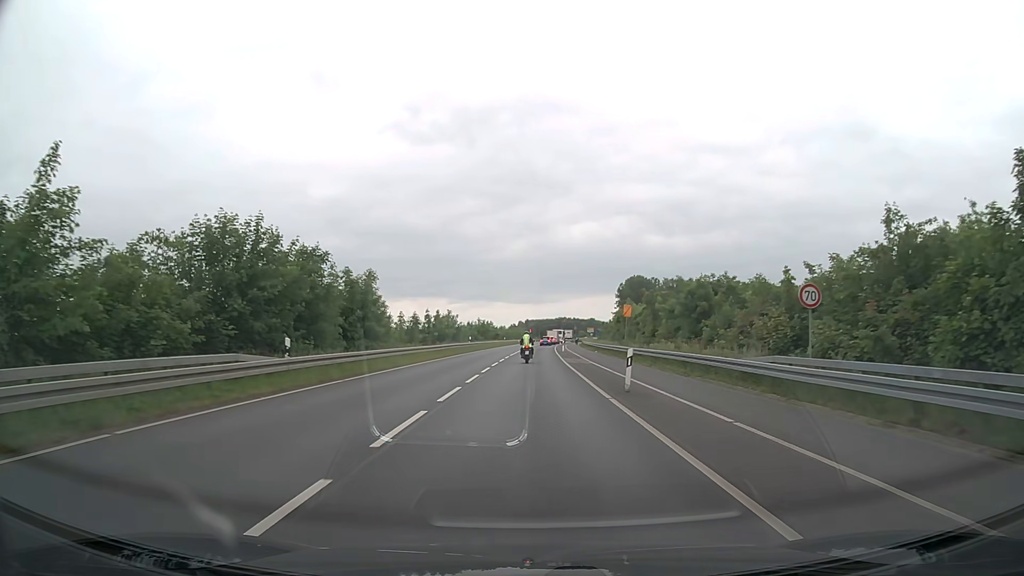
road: secondary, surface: asphalt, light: Day
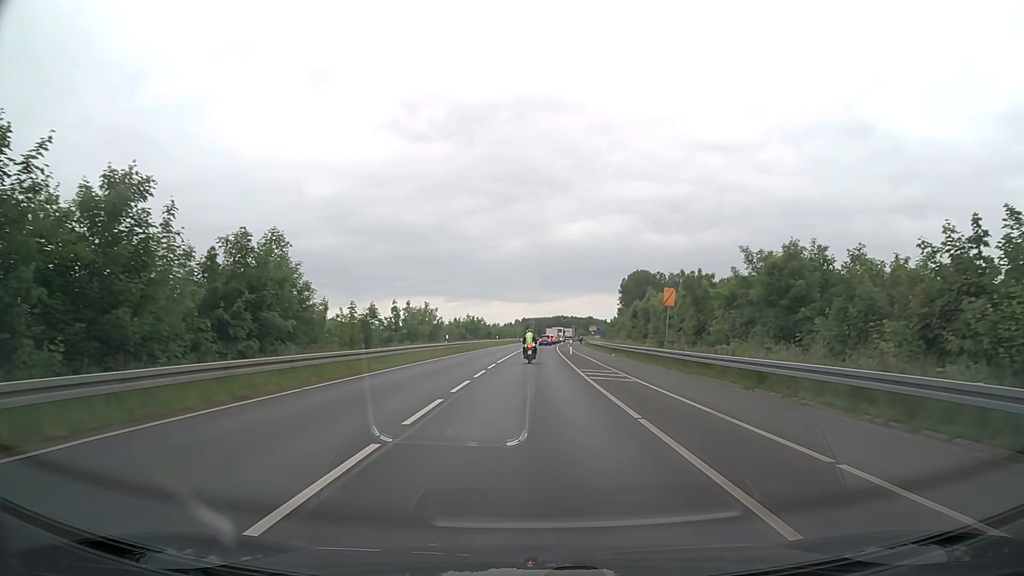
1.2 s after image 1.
(+0.1, +15.8) m; 0°
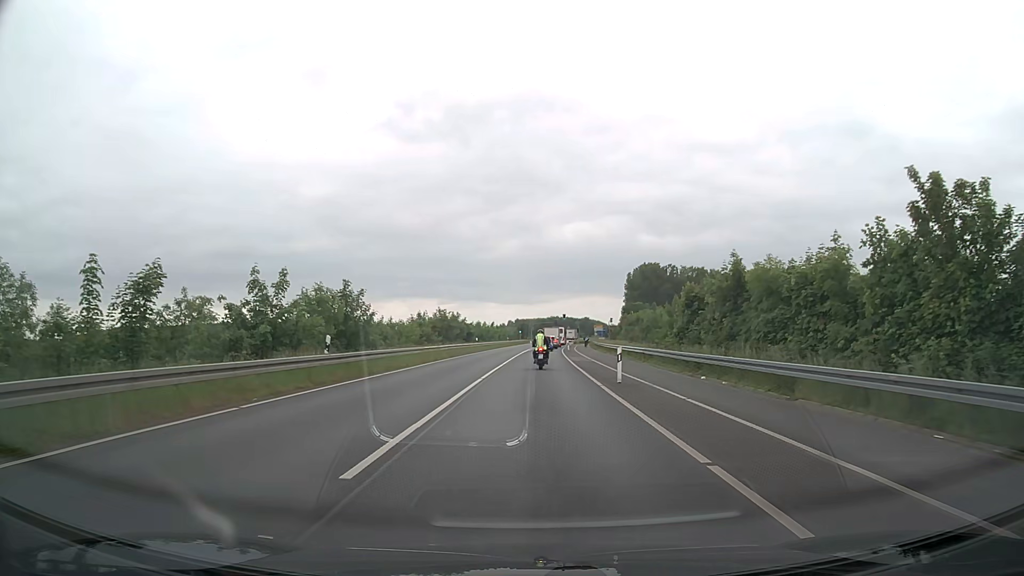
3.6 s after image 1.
(+0.2, +27.7) m; +1°
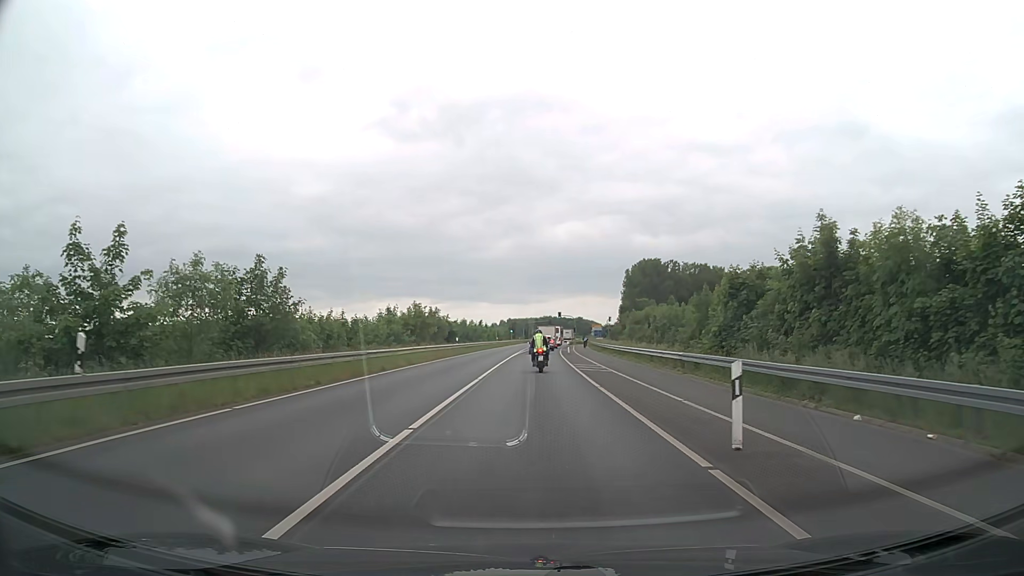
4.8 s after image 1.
(+0.1, +12.0) m; +1°
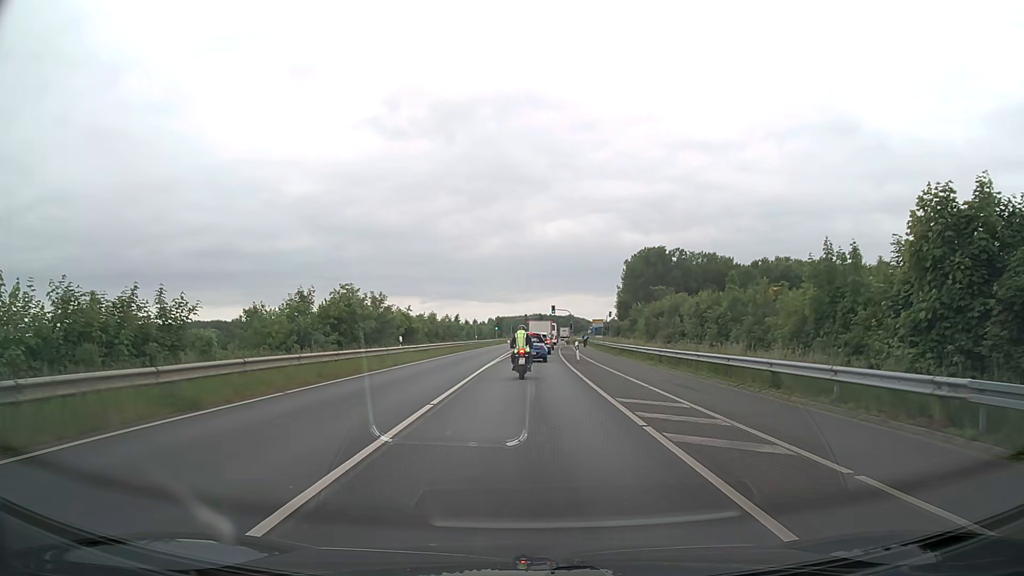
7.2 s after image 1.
(+0.2, +20.5) m; +1°
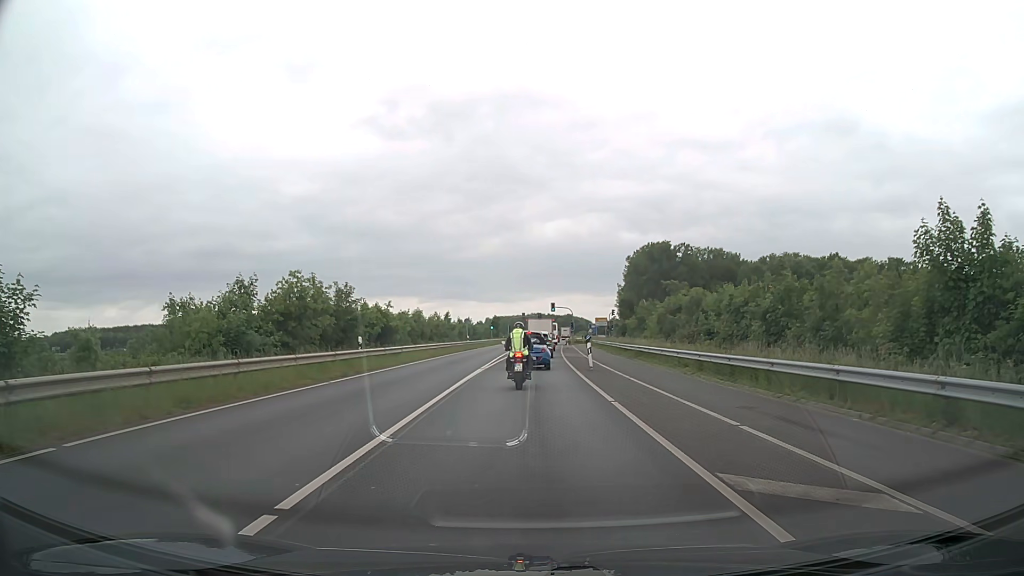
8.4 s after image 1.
(0.0, +8.1) m; 0°
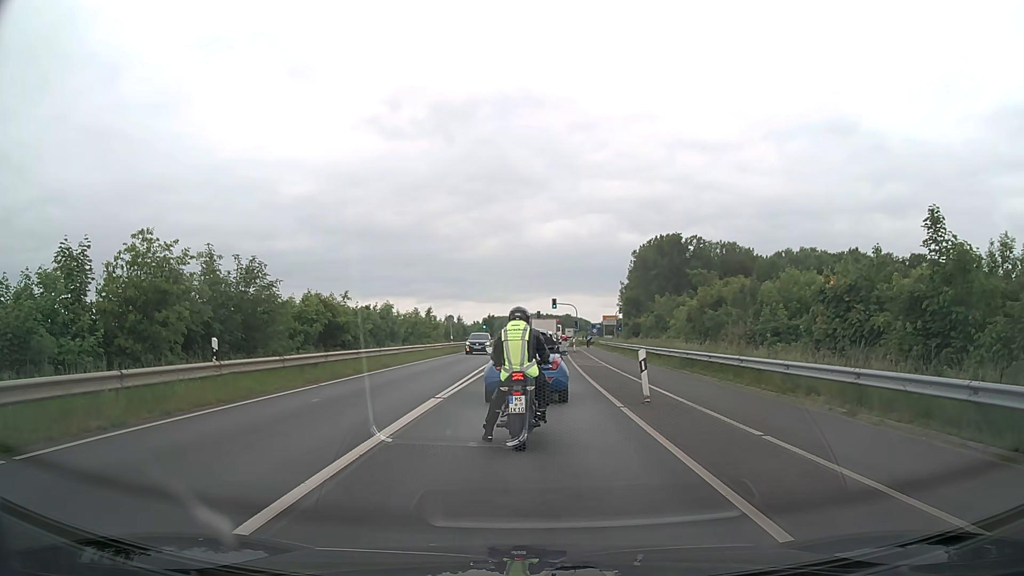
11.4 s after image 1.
(0.0, +12.7) m; +1°
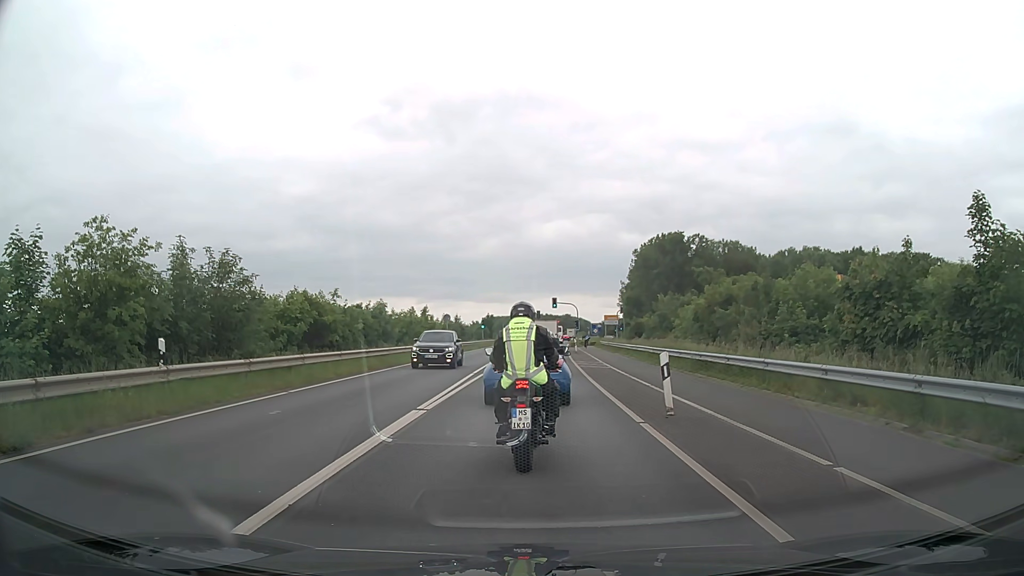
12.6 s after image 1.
(0.0, +2.2) m; +1°
(0, +10) (0, +20) (0, +30) (0, +40) (0, +50) (0, +60) (0, +70) (+1, +80) (+1, +90) (+2, +100) m
